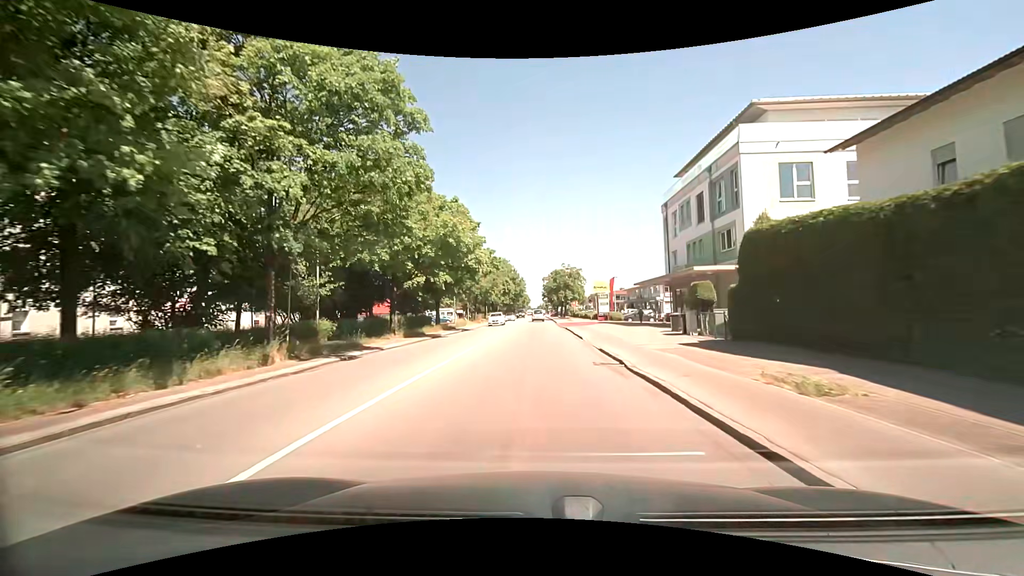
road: secondary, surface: asphalt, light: Day
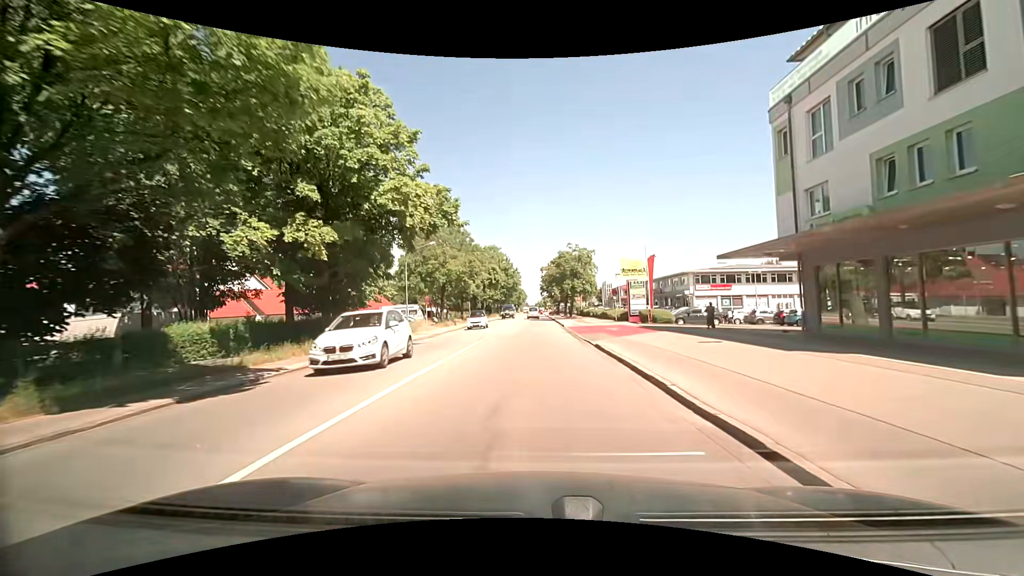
(0.0, +23.0) m; 0°
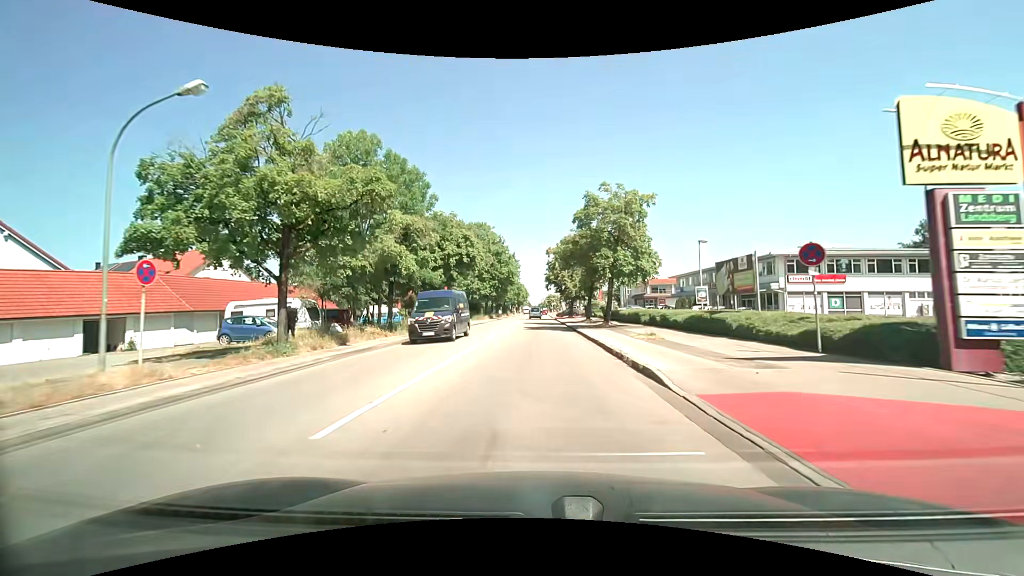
(0.0, +30.6) m; 0°
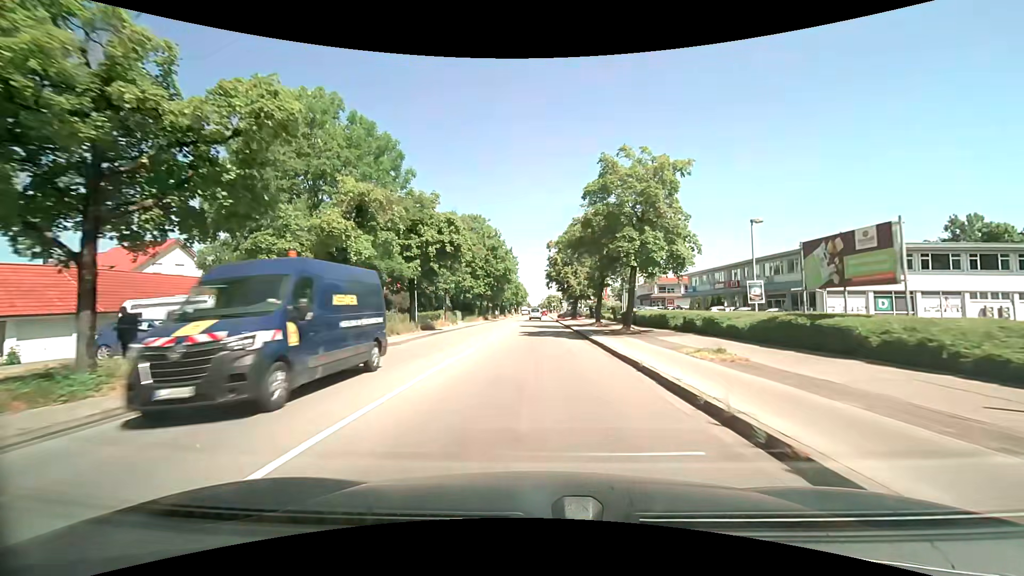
(0.0, +7.6) m; 0°
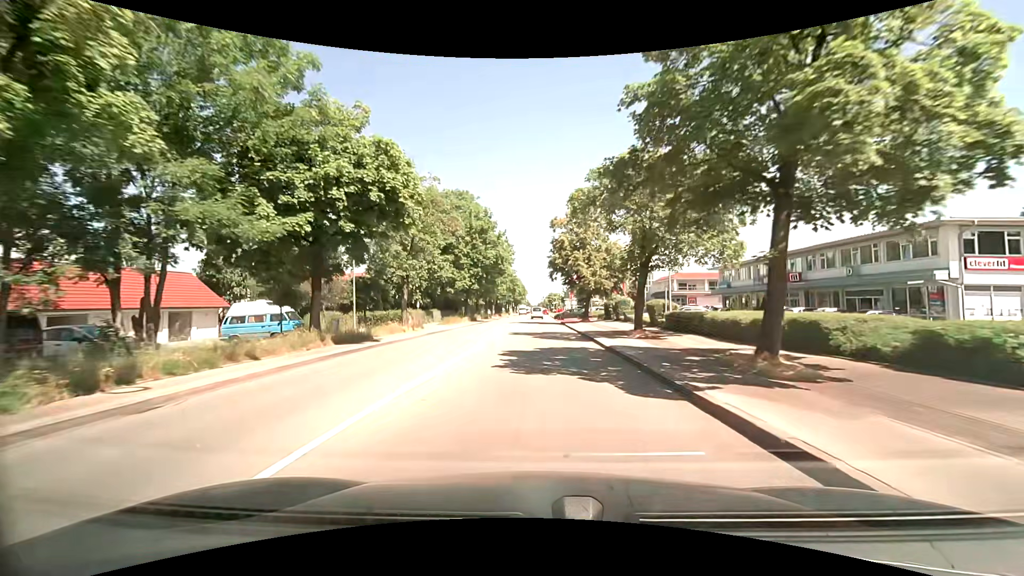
(+0.1, +15.2) m; 0°
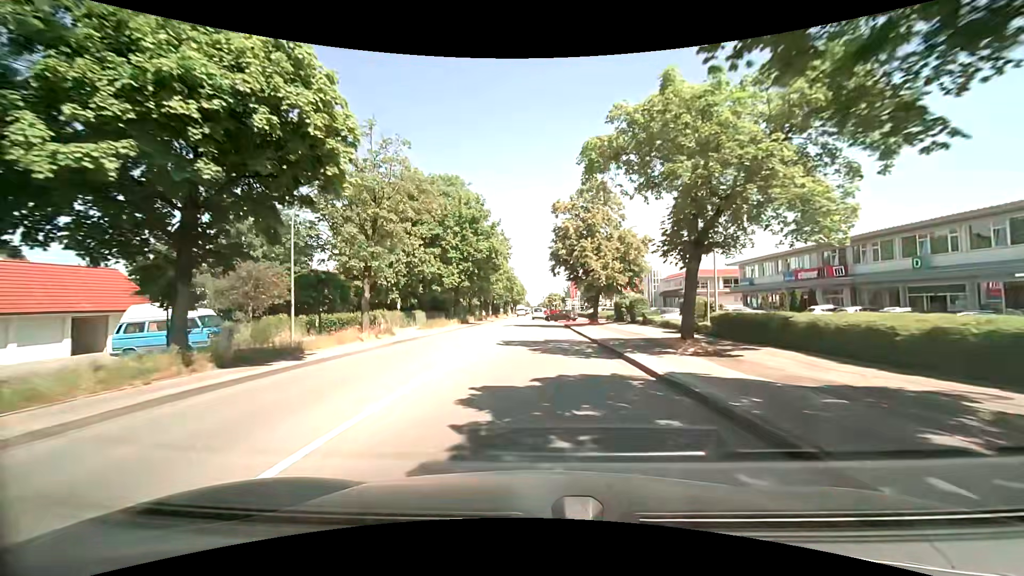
(0.0, +7.4) m; 0°
